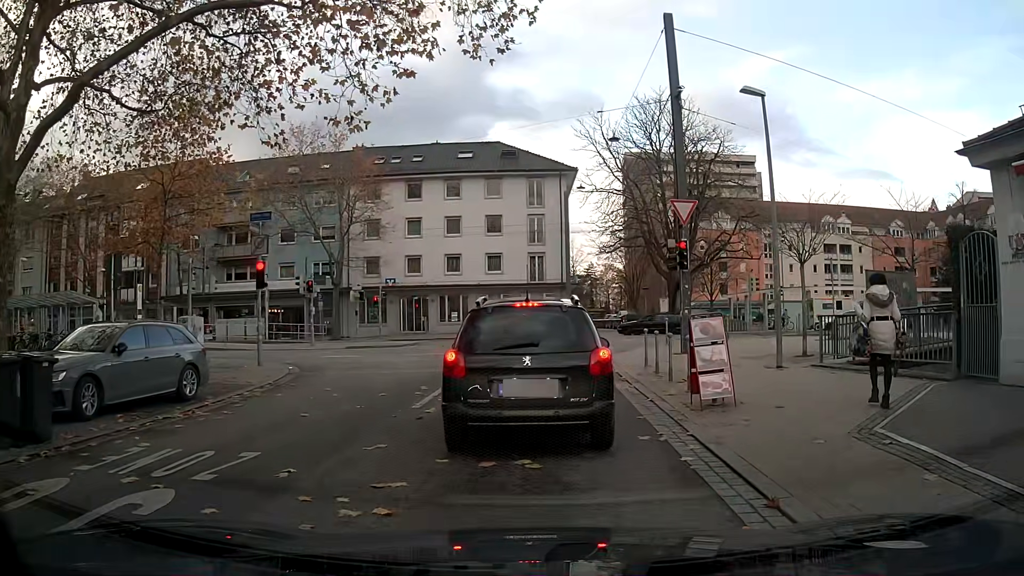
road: unclassified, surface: asphalt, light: Day
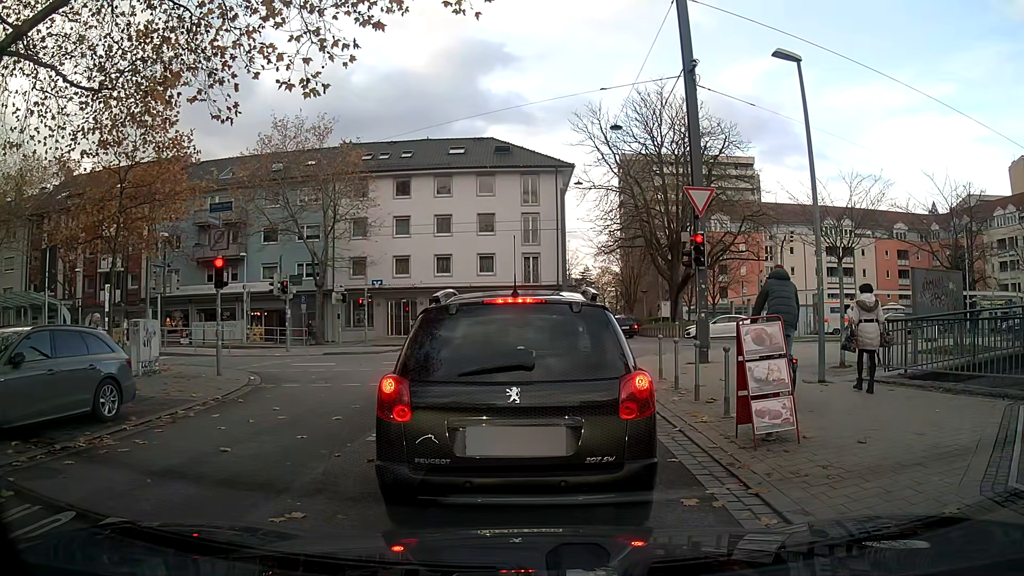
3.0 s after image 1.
(0.0, +2.4) m; +1°
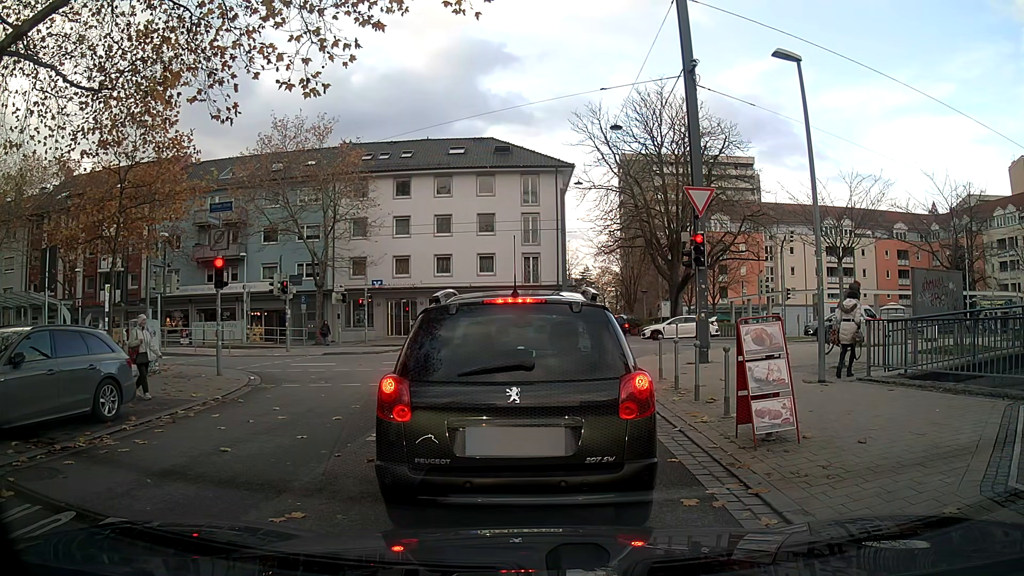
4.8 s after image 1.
(0.0, 0.0) m; 0°
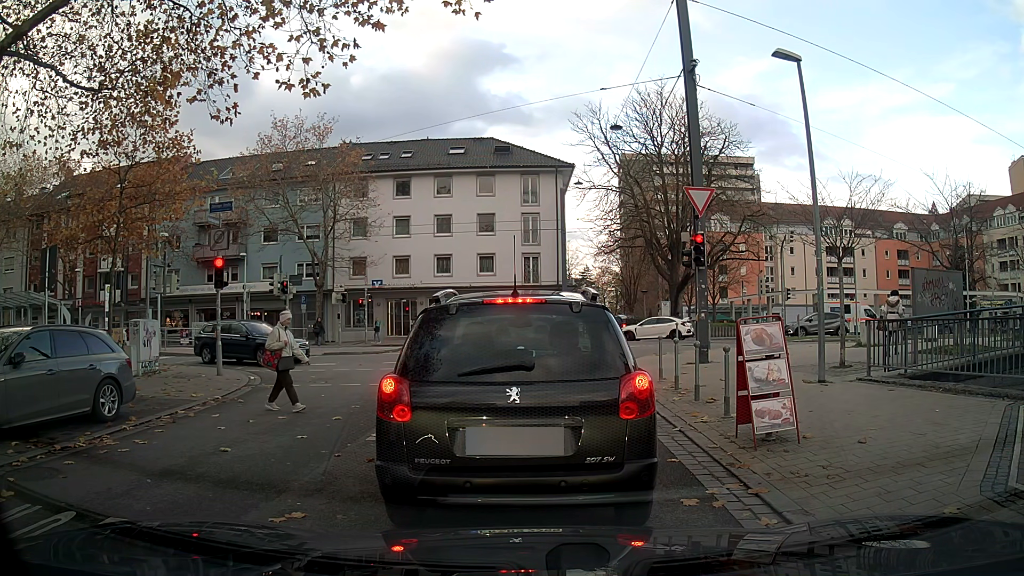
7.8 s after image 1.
(0.0, 0.0) m; 0°
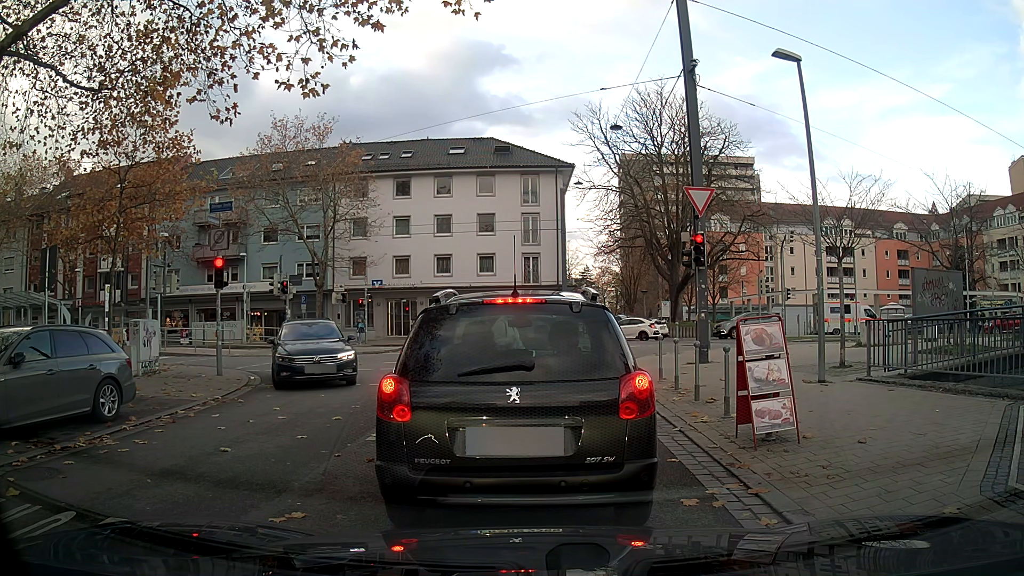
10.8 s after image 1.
(0.0, 0.0) m; 0°
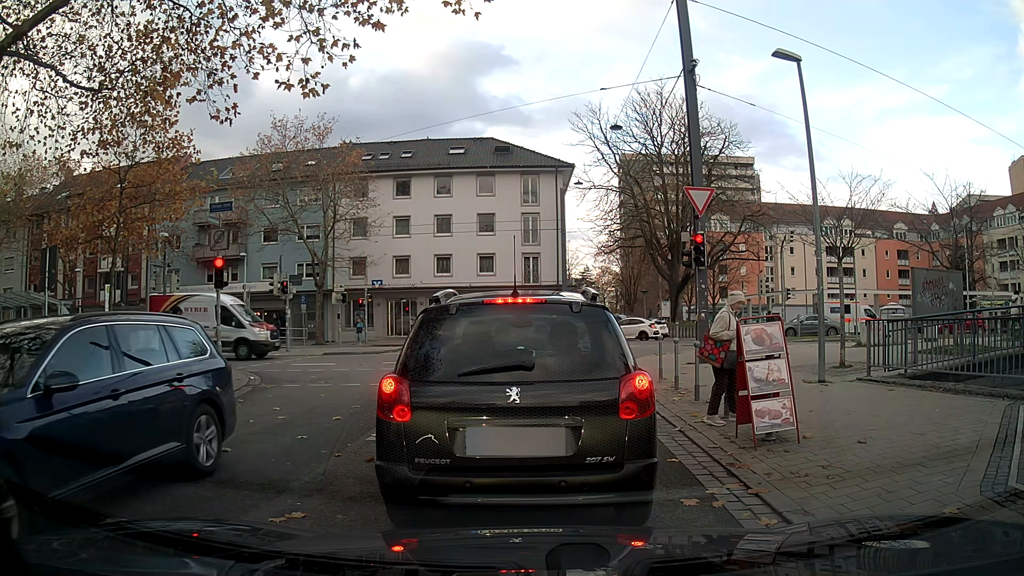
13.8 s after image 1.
(0.0, 0.0) m; 0°
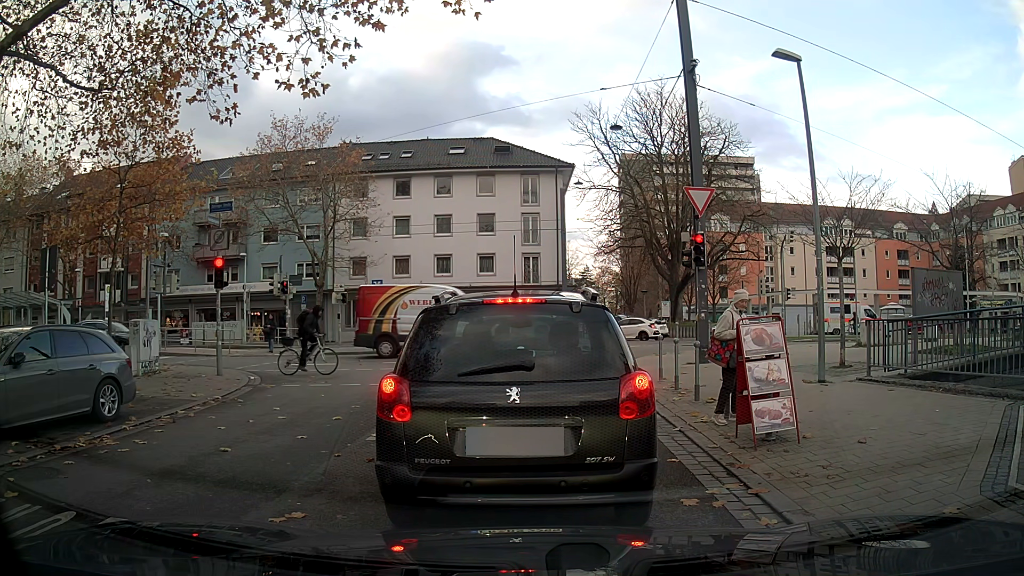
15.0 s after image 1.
(0.0, 0.0) m; 0°
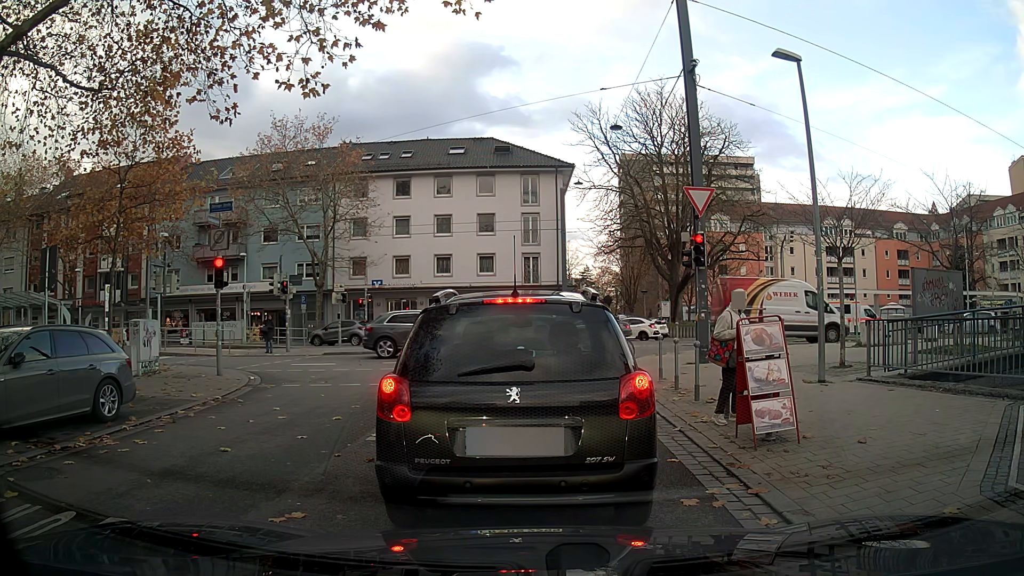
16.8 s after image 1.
(0.0, 0.0) m; 0°
(0, +10) (0, +20) (0, +30) (-5, +38) (-15, +39) (-25, +39) (-35, +38) (-45, +38) (-55, +38) (-65, +37) m
